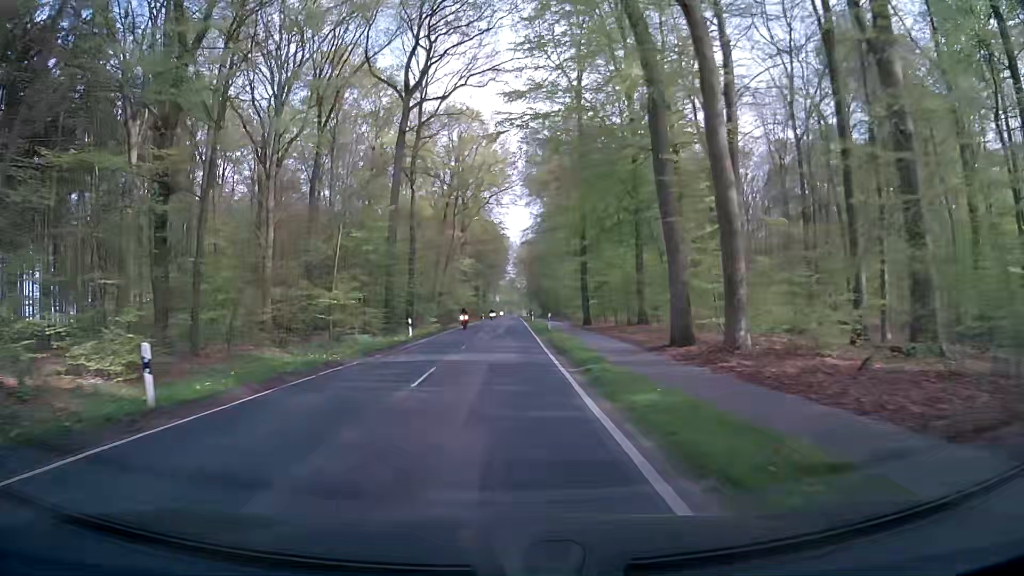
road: secondary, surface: asphalt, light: Day
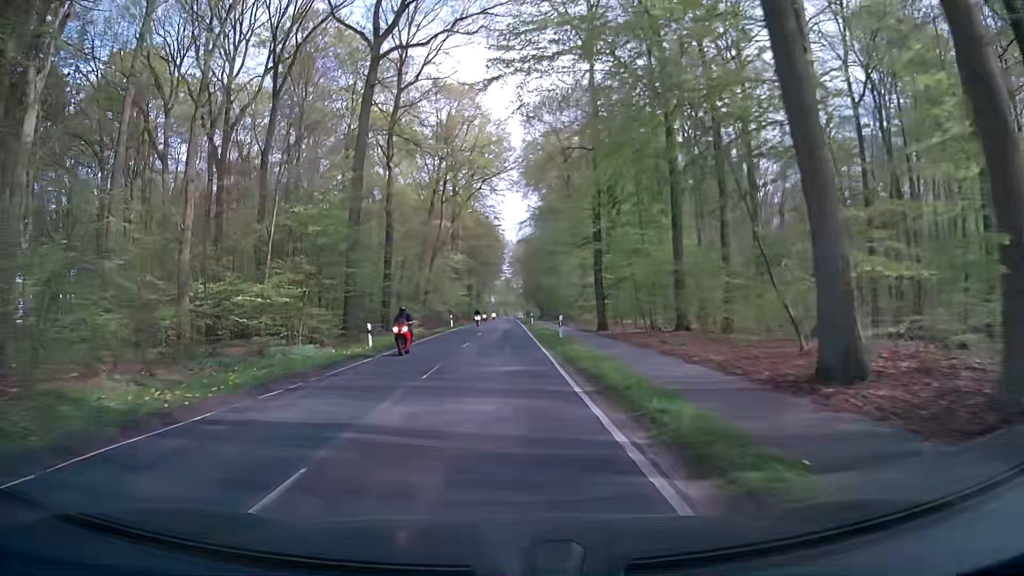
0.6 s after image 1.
(+0.1, +10.1) m; +1°
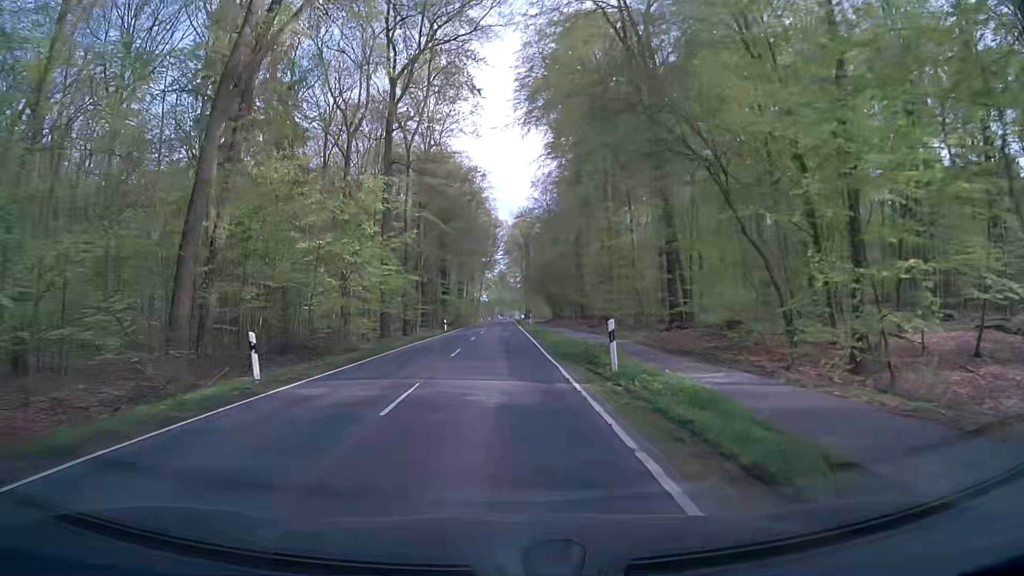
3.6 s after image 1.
(+0.3, +50.9) m; 0°
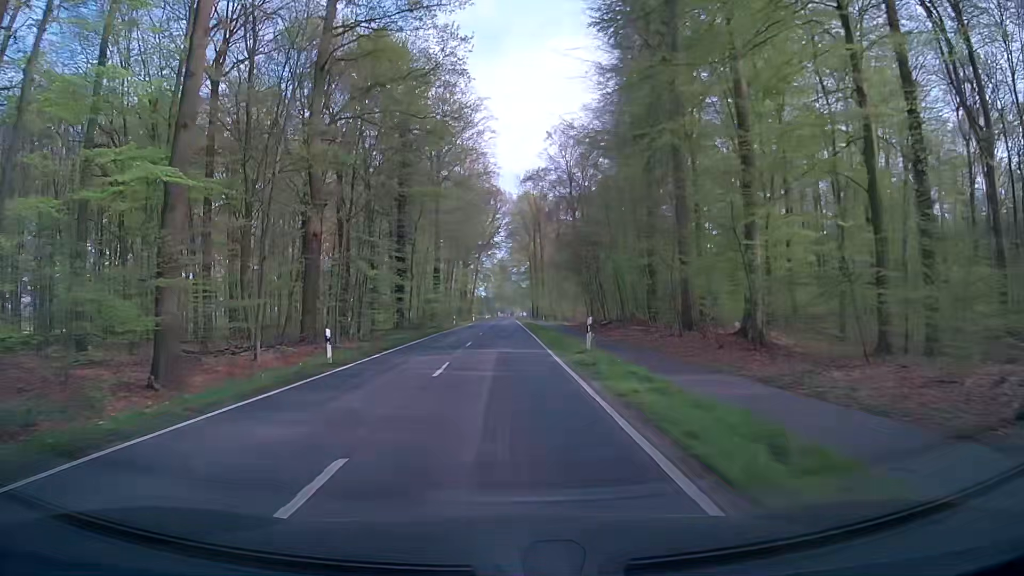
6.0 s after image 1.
(-0.1, +41.4) m; +1°
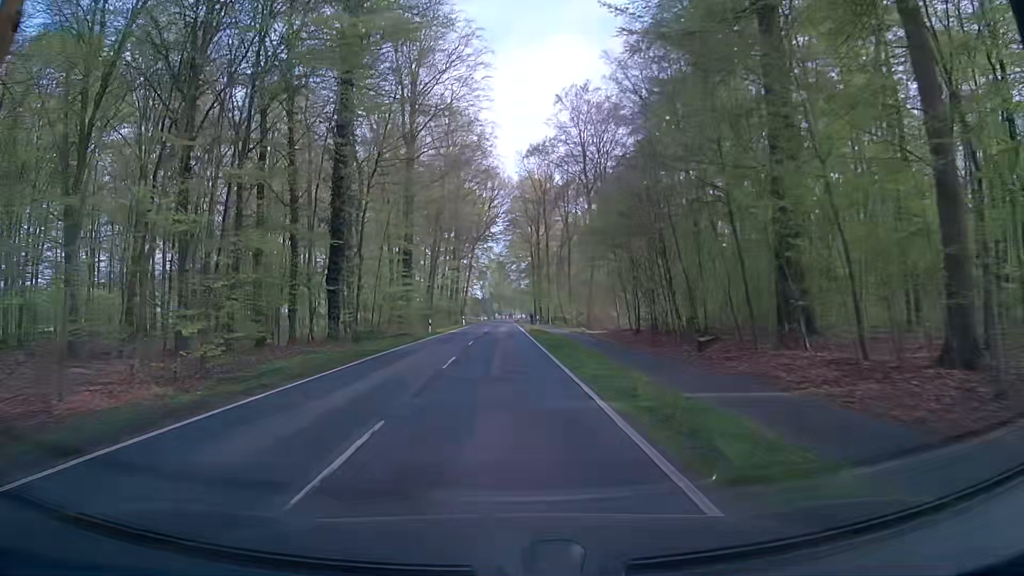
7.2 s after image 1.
(-0.1, +20.9) m; 0°
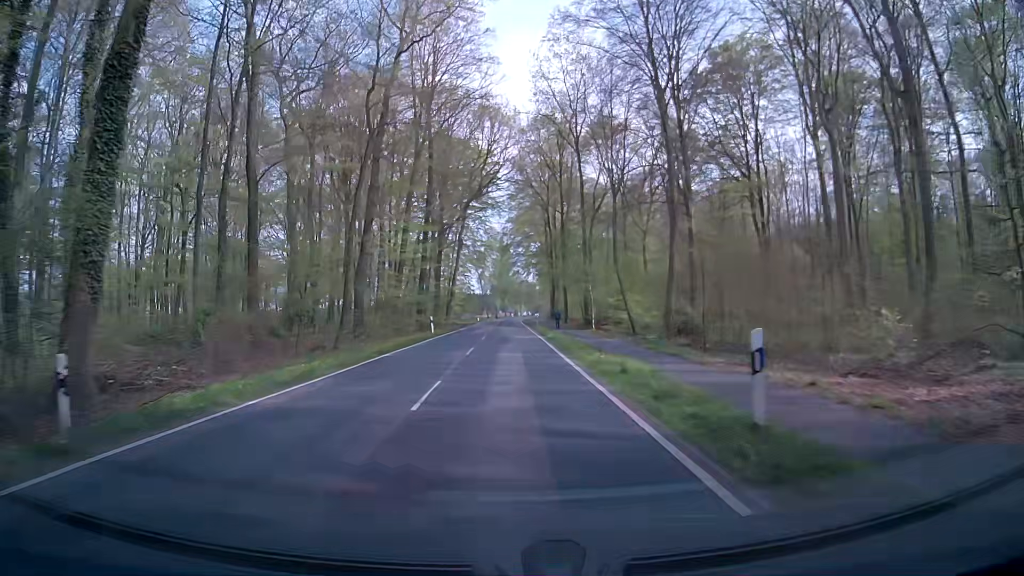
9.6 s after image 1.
(0.0, +41.8) m; +1°
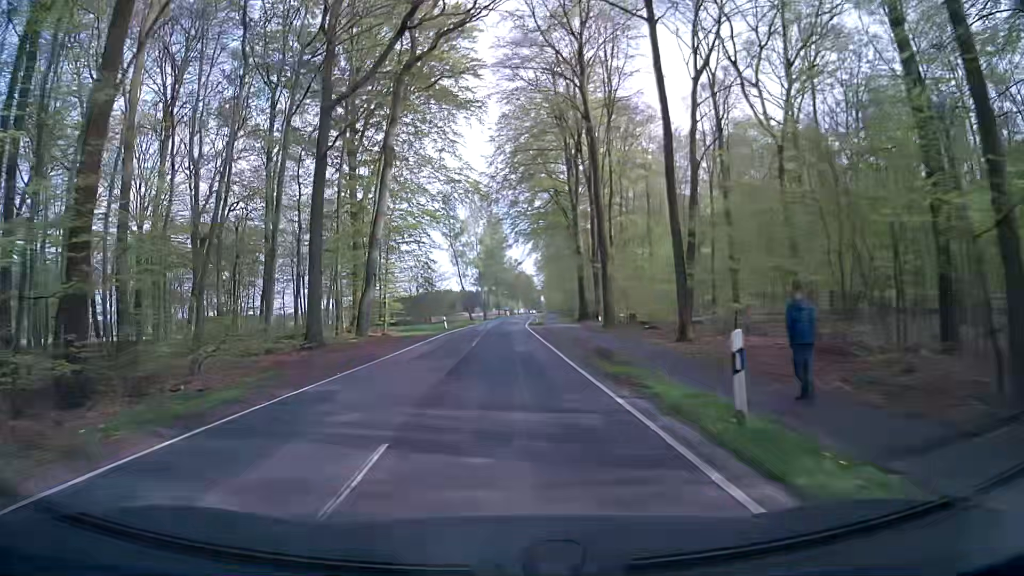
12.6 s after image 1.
(-0.4, +52.5) m; 0°
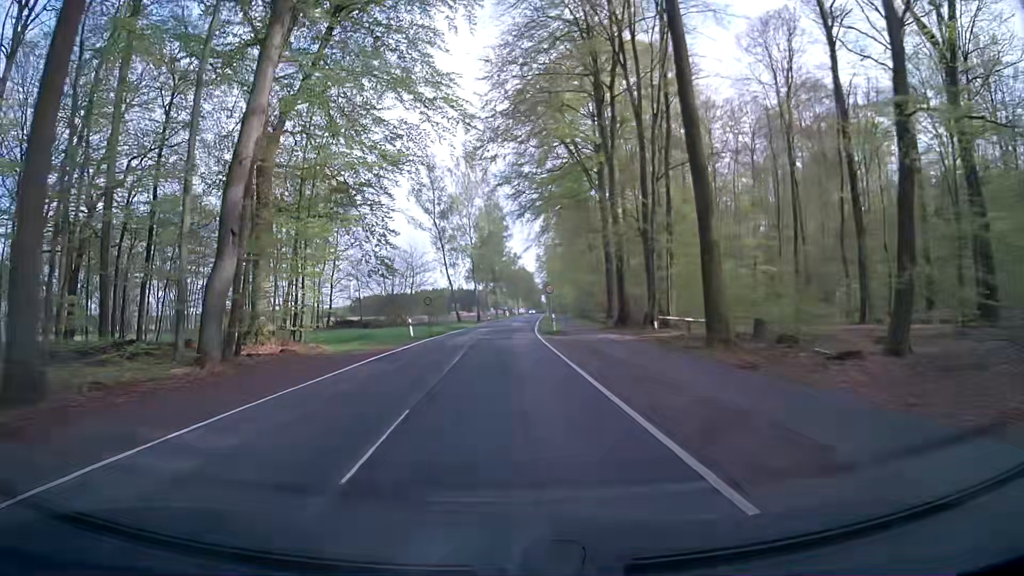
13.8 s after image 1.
(-0.2, +21.1) m; 0°
(0, +10) (0, +20) (0, +30) (0, +40) (0, +50) (0, +60) (+1, +70) (+1, +80) (+2, +90) (+2, +100) m
